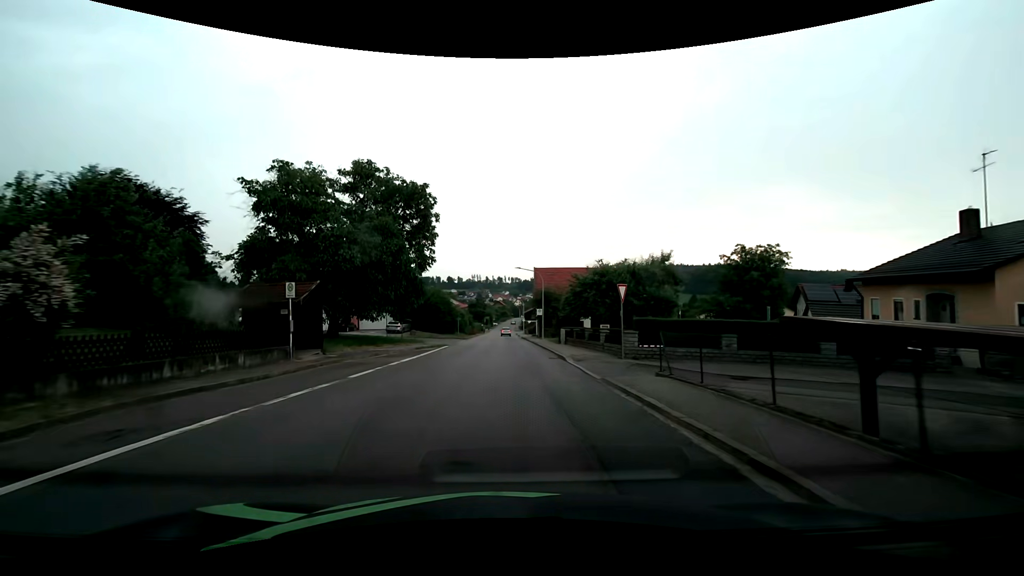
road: tertiary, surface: asphalt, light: Day
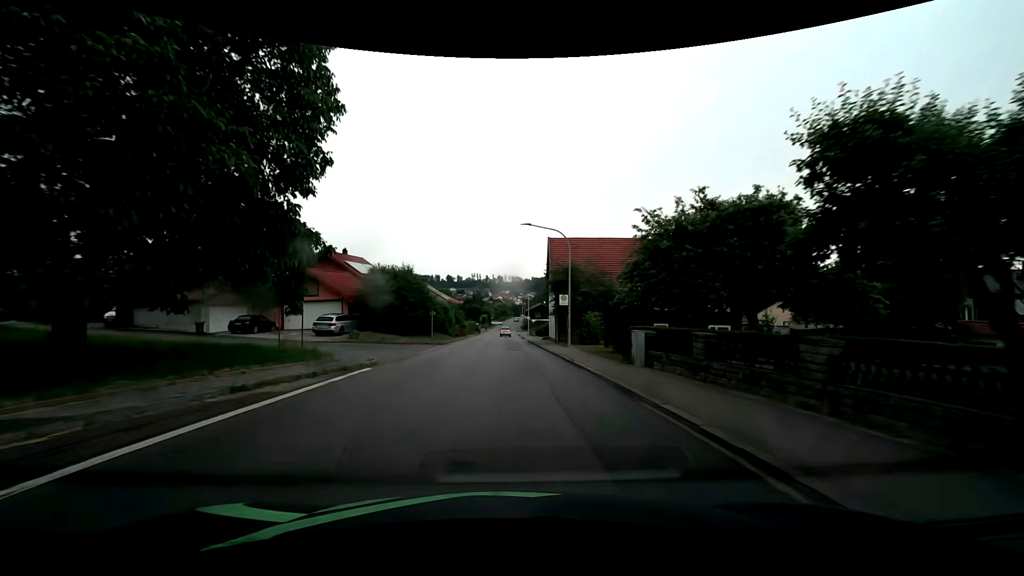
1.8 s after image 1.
(-0.1, +21.3) m; 0°
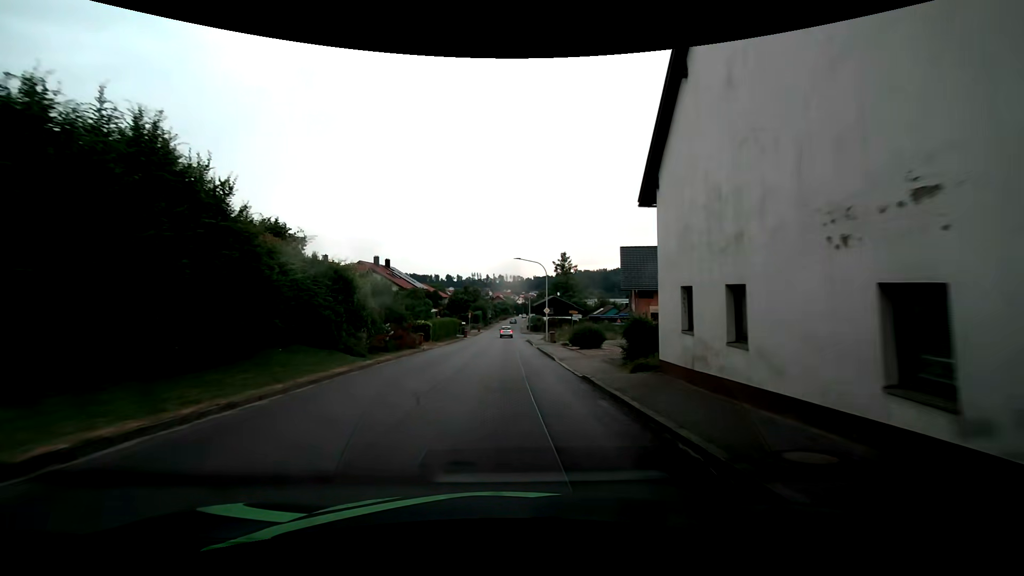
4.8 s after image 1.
(+0.1, +35.1) m; 0°
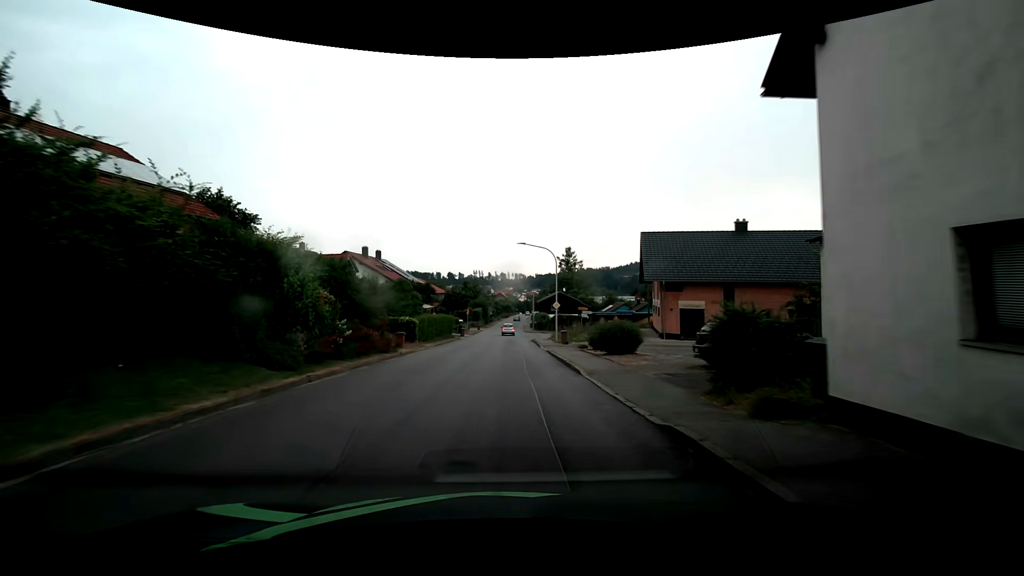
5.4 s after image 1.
(0.0, +7.0) m; -1°
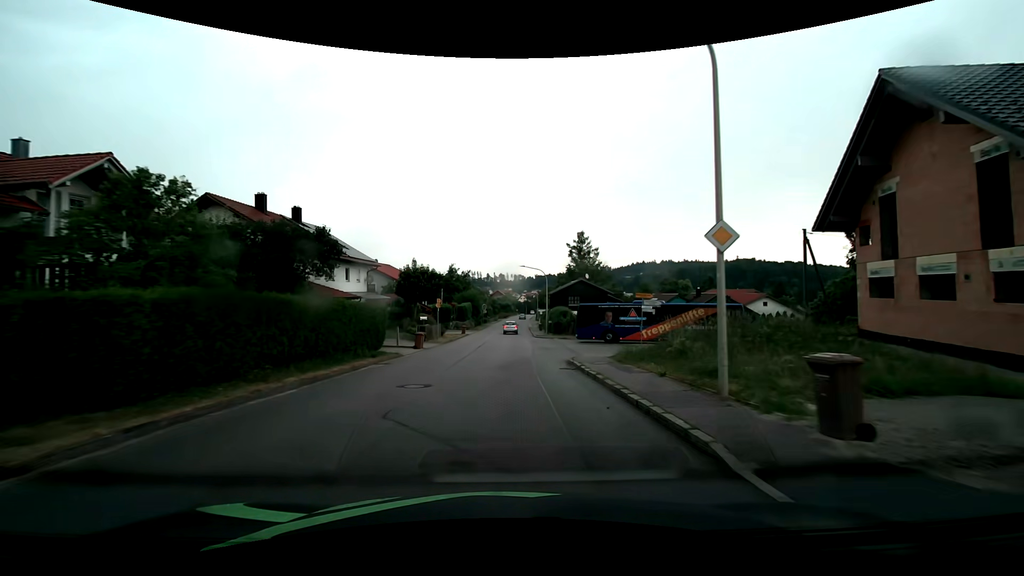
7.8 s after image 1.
(+0.2, +28.2) m; 0°
(0, +10) (0, +20) (0, +30) (0, +40) (+1, +50) (+1, +60) (+1, +70) (+2, +80) (+2, +90) (+3, +100) m
